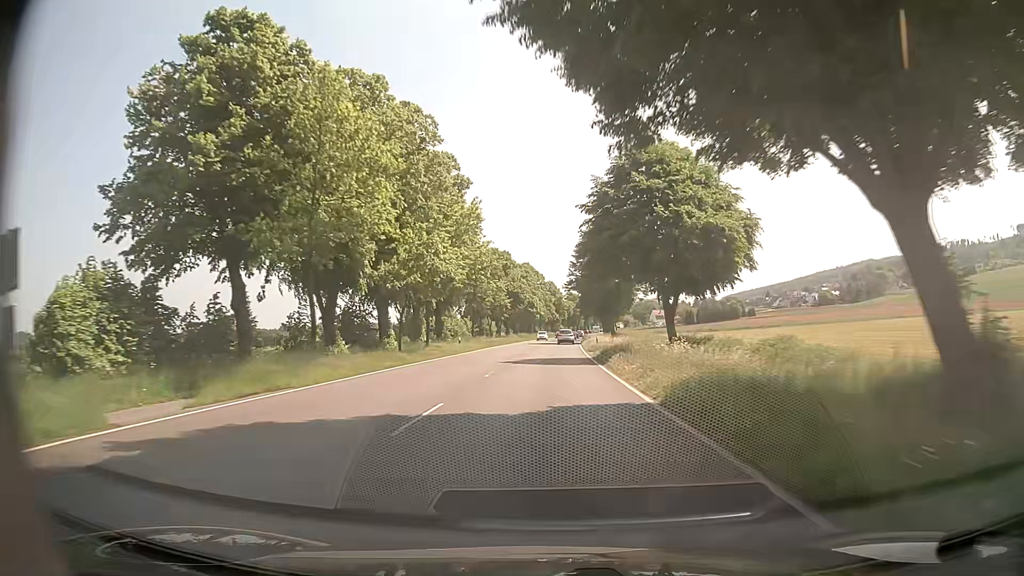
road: primary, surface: asphalt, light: Day
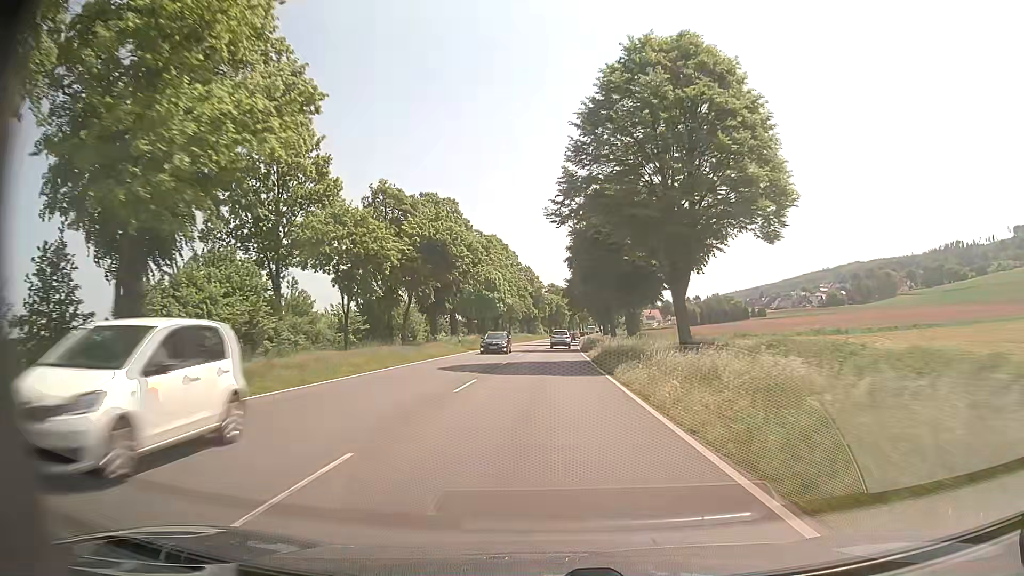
(+1.2, +53.0) m; +2°
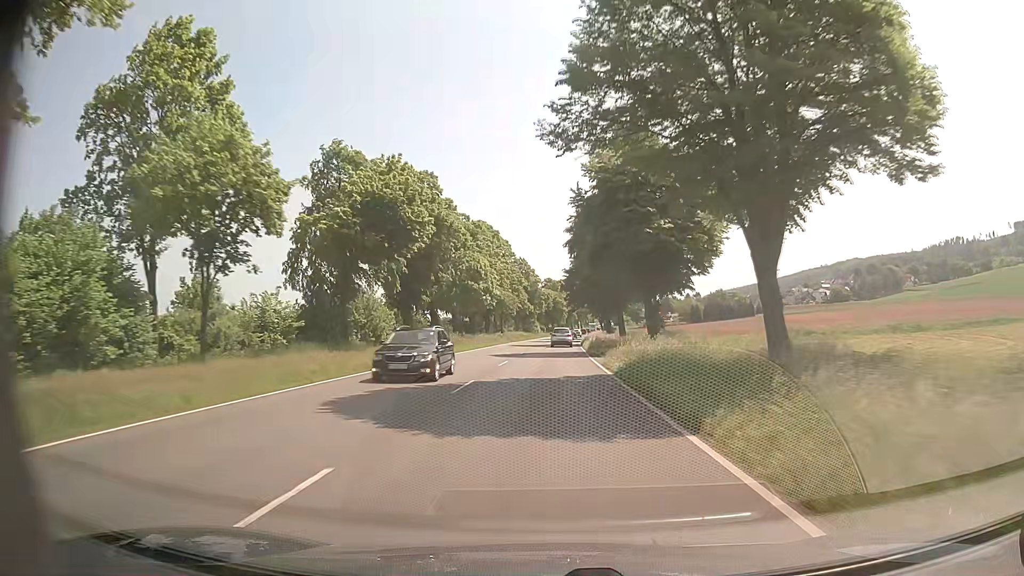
(0.0, +12.8) m; 0°
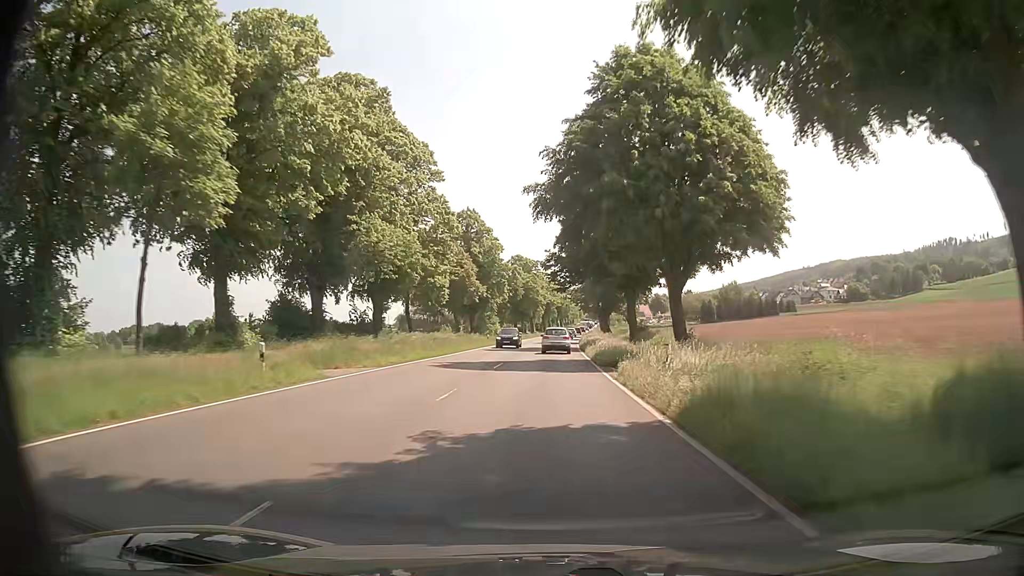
(+1.1, +61.0) m; +2°
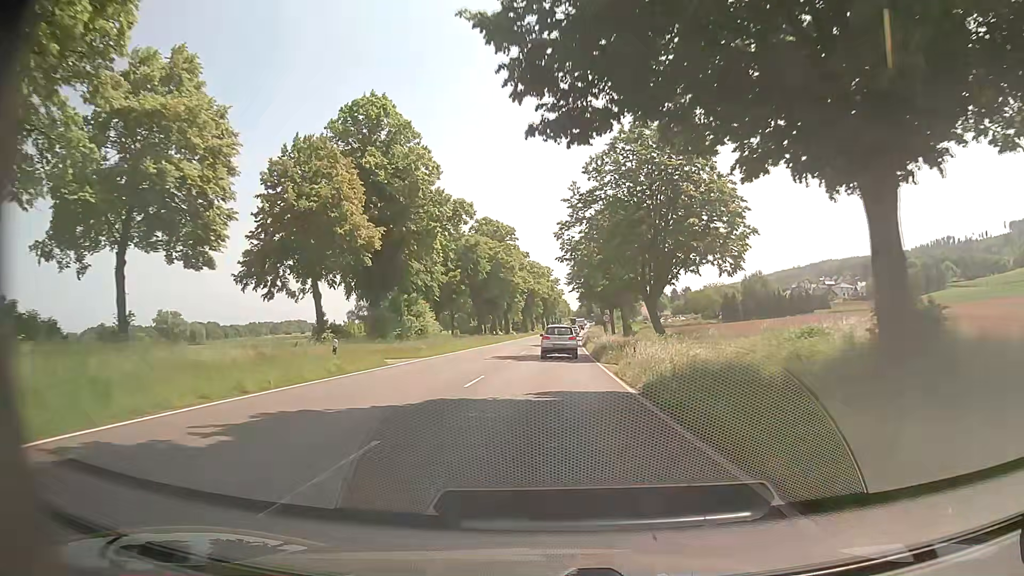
(+0.3, +44.8) m; +1°
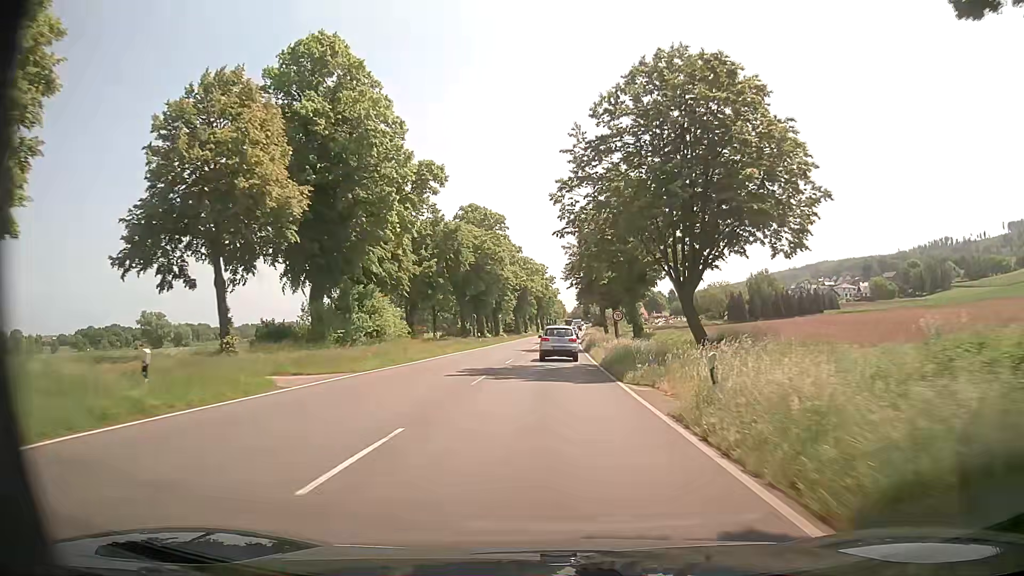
(+0.1, +10.7) m; +1°
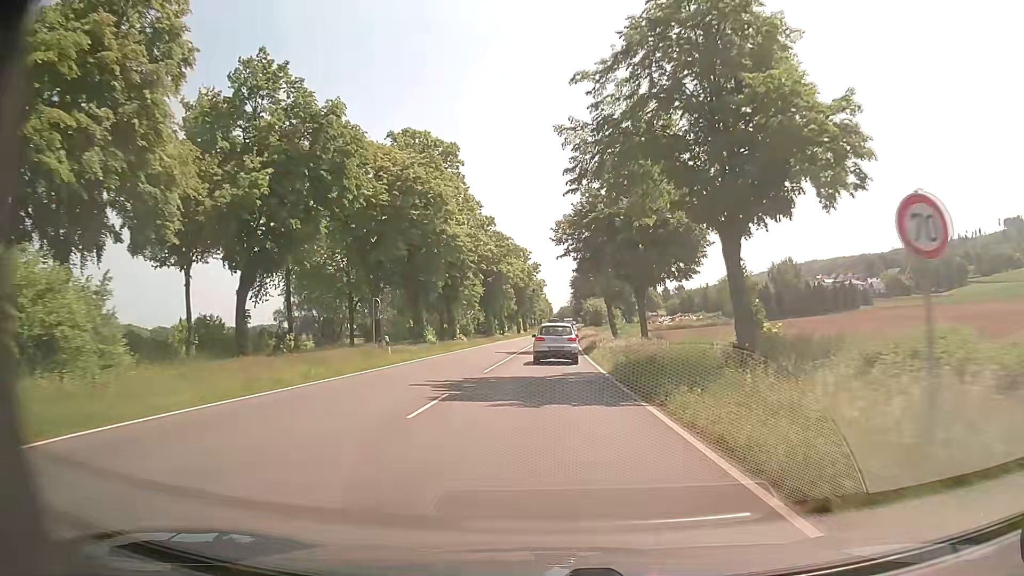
(+0.3, +30.9) m; +1°
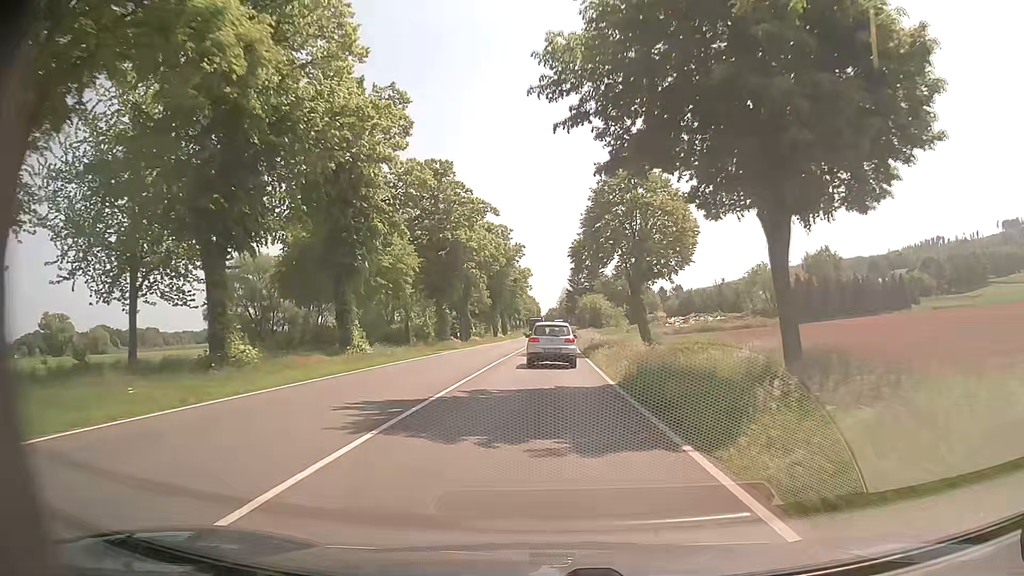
(+0.2, +29.2) m; +1°
(0, +10) (0, +20) (0, +30) (0, +40) (+1, +50) (+1, +60) (+1, +70) (+1, +80) (+2, +90) (+2, +100) m
